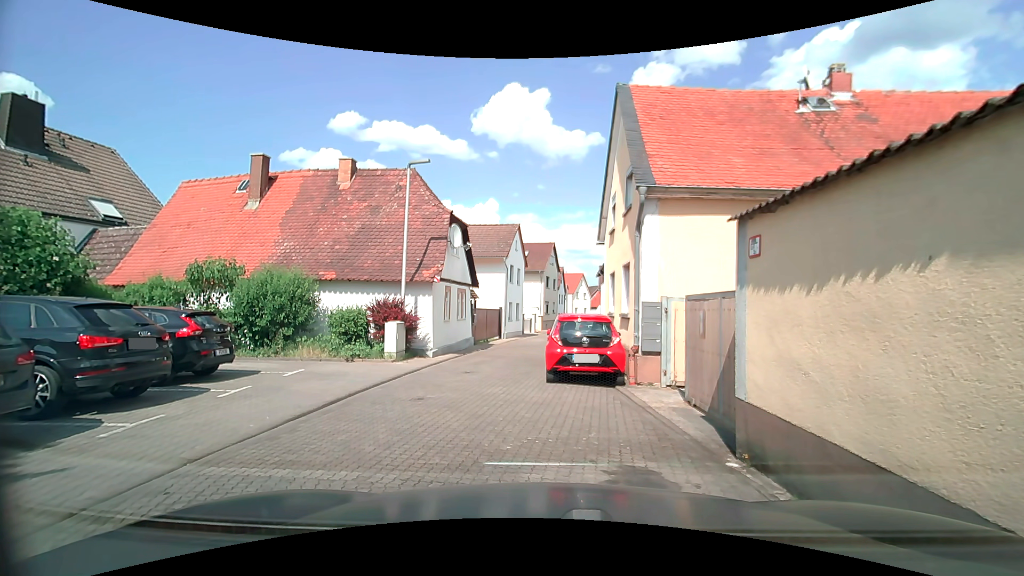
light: Day
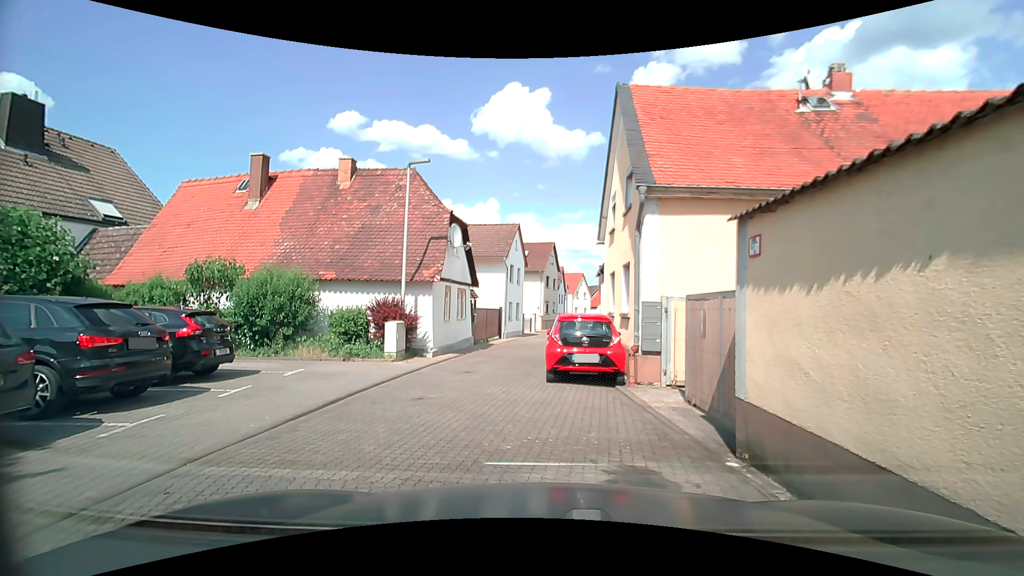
(0.0, 0.0) m; 0°
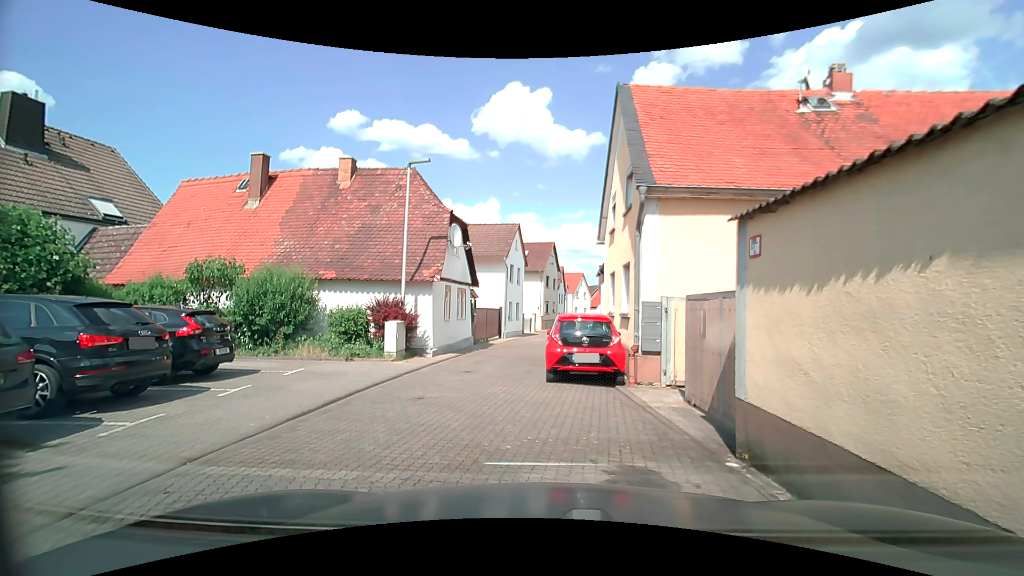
(0.0, 0.0) m; 0°
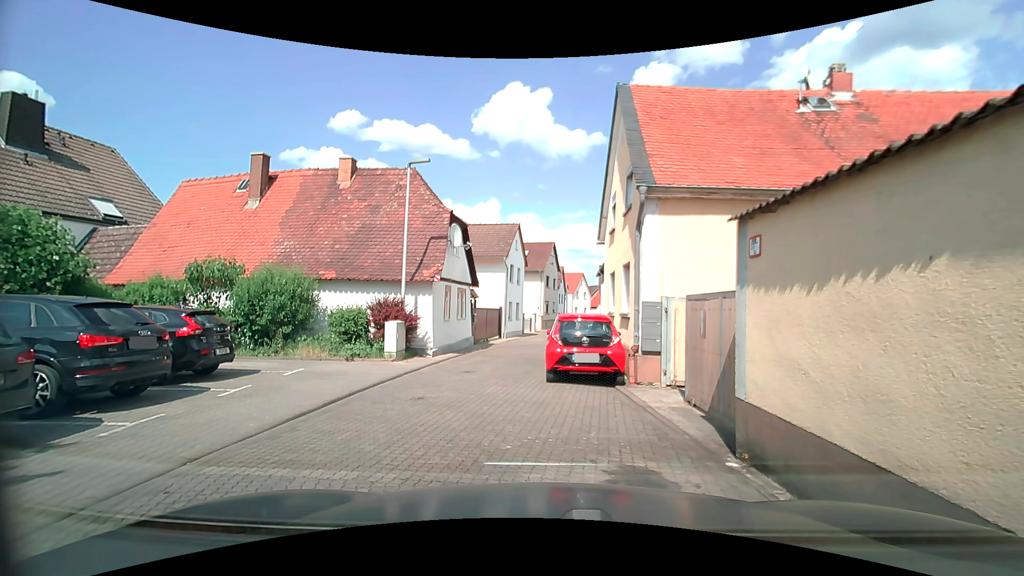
(0.0, 0.0) m; 0°
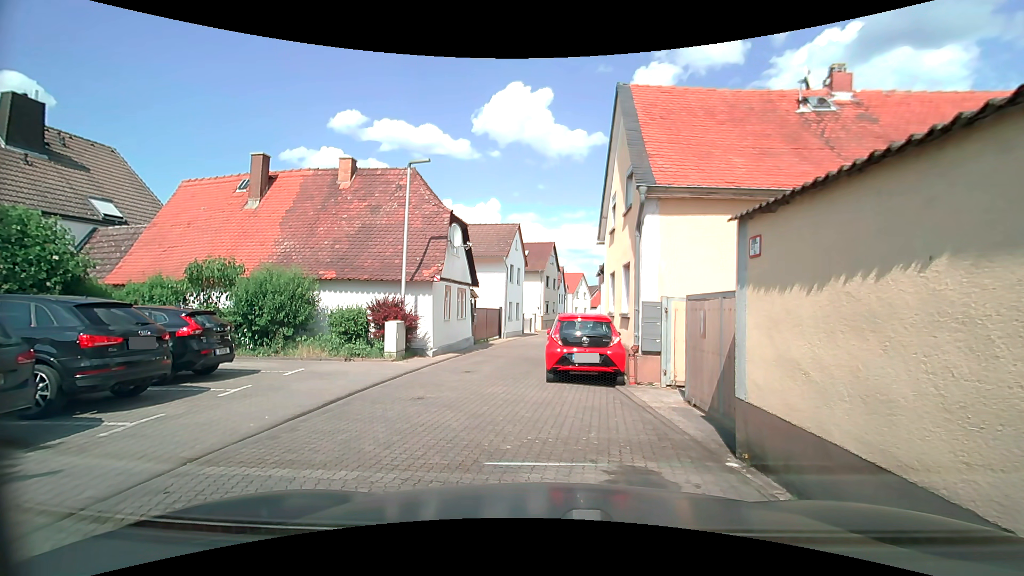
(0.0, 0.0) m; 0°
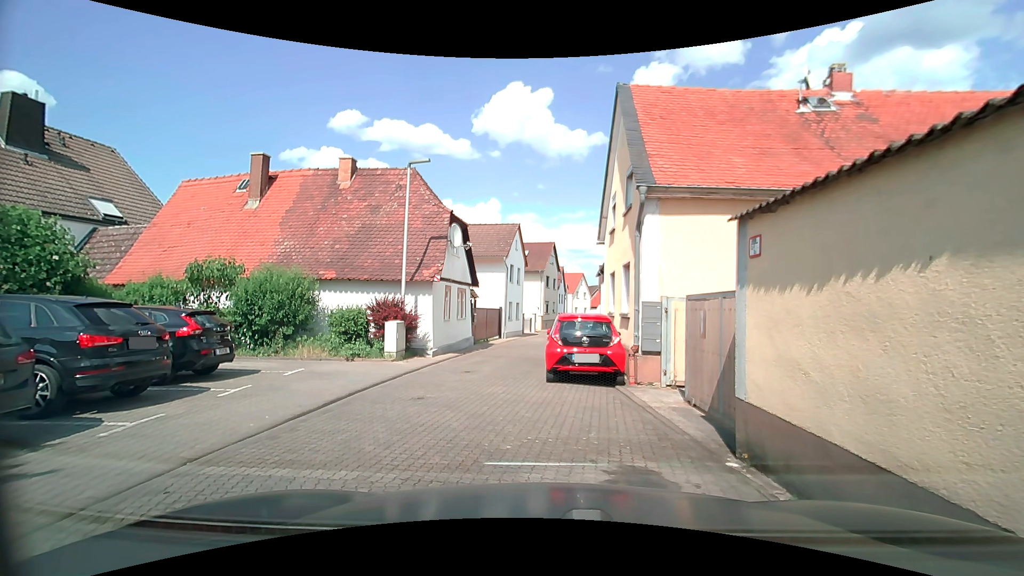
(0.0, 0.0) m; 0°
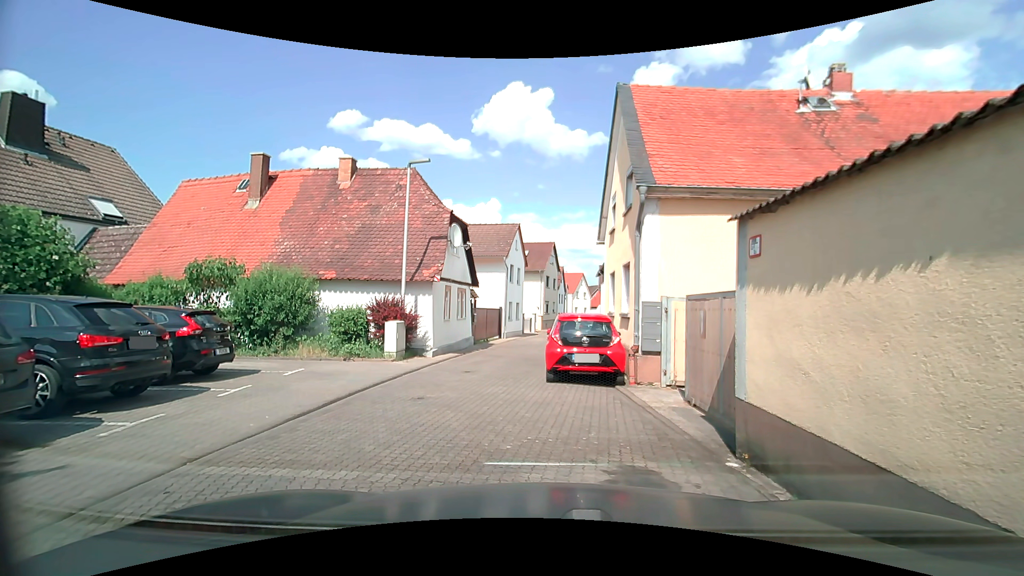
(0.0, 0.0) m; 0°
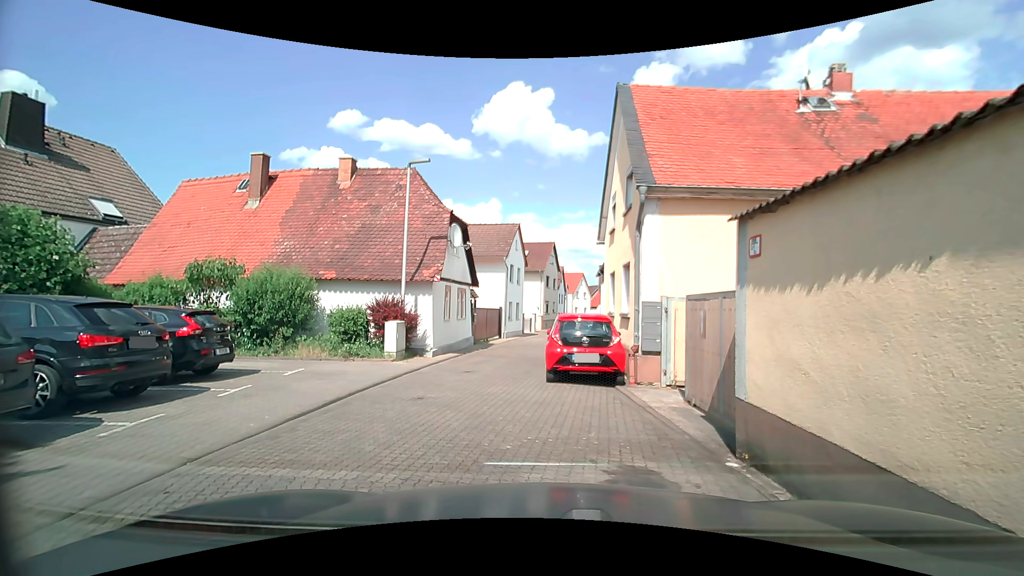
(0.0, 0.0) m; 0°
